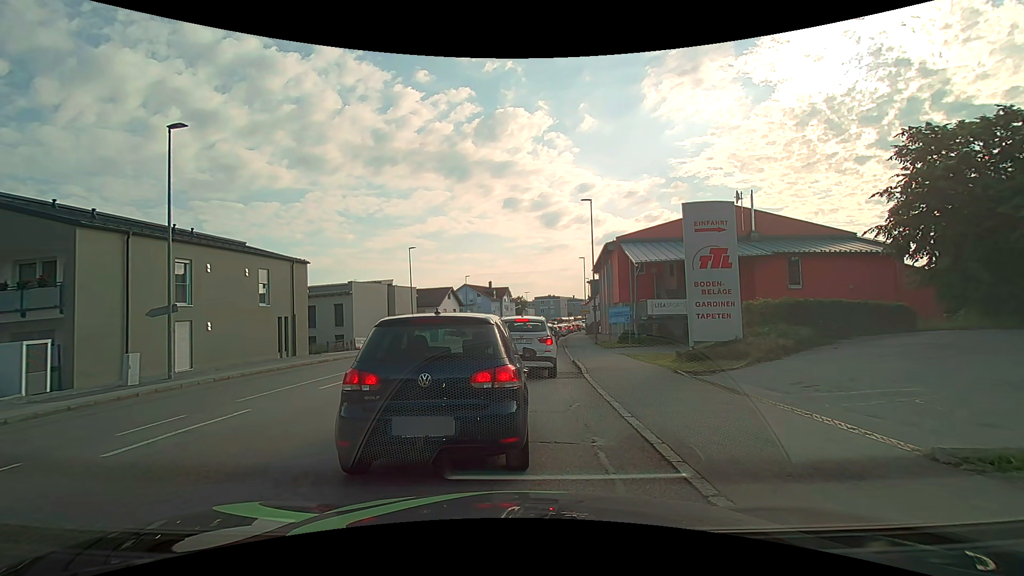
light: Day
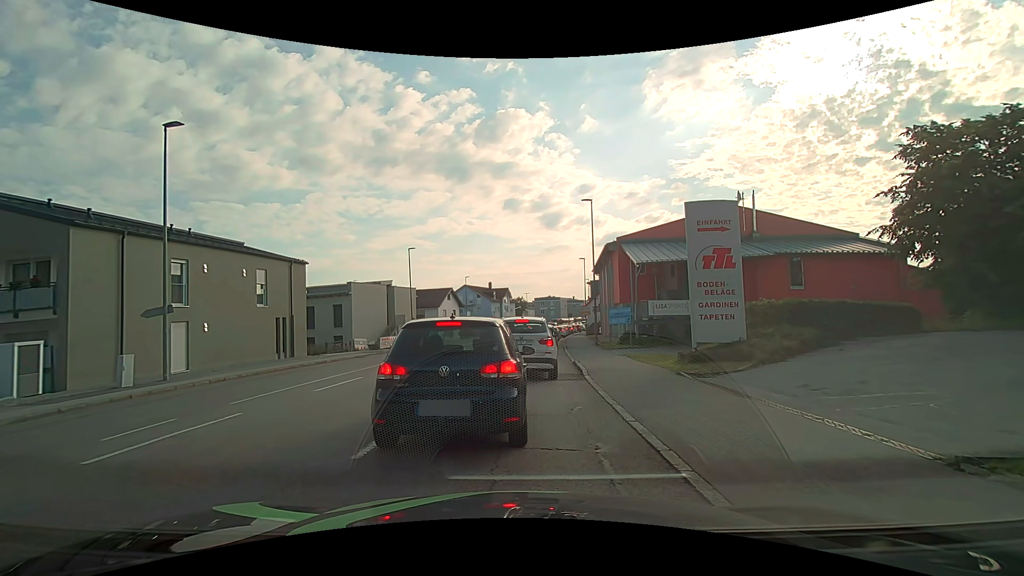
(0.0, +0.2) m; 0°
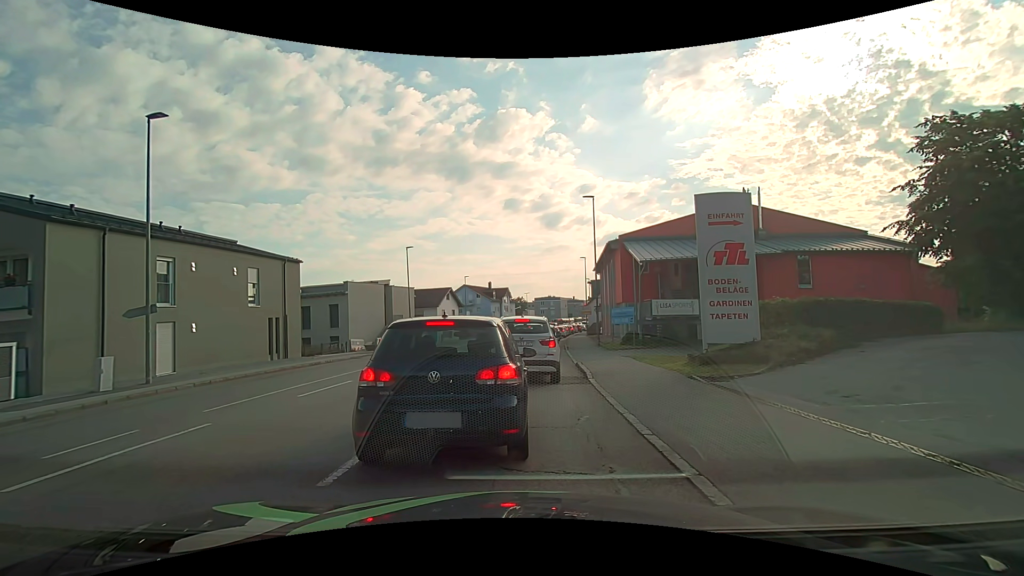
(0.0, +0.9) m; 0°
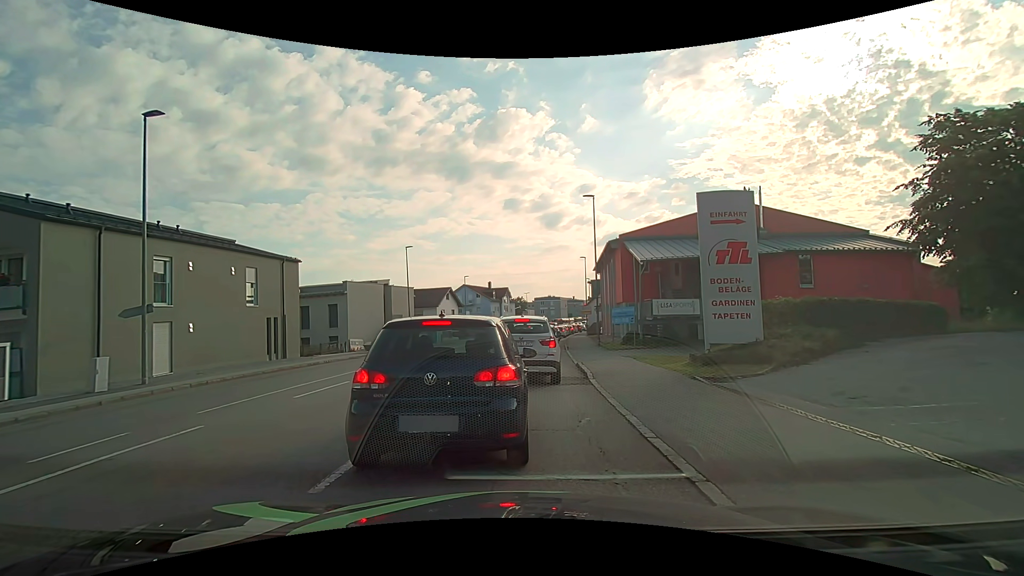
(0.0, +0.2) m; 0°
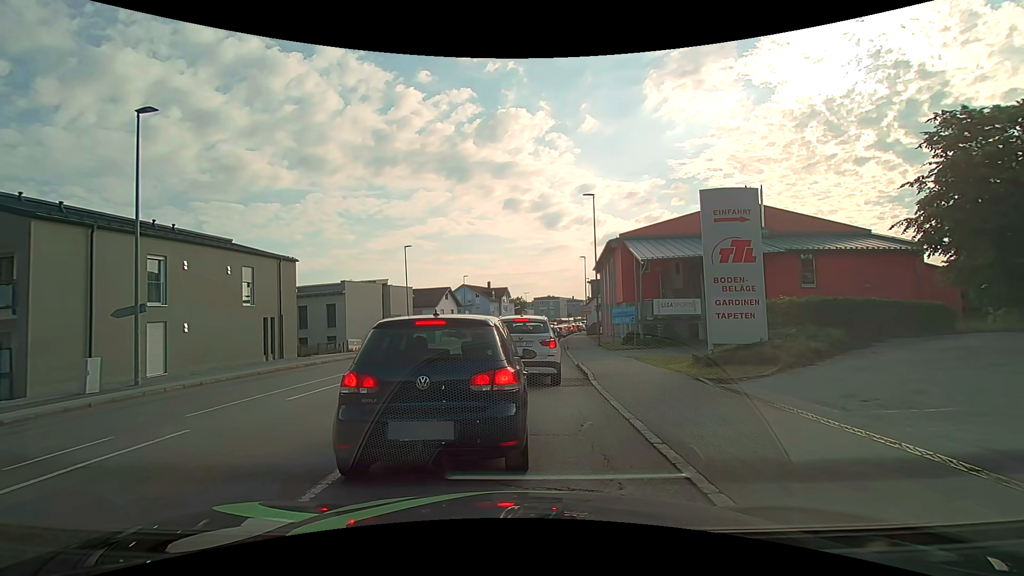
(0.0, +0.3) m; 0°
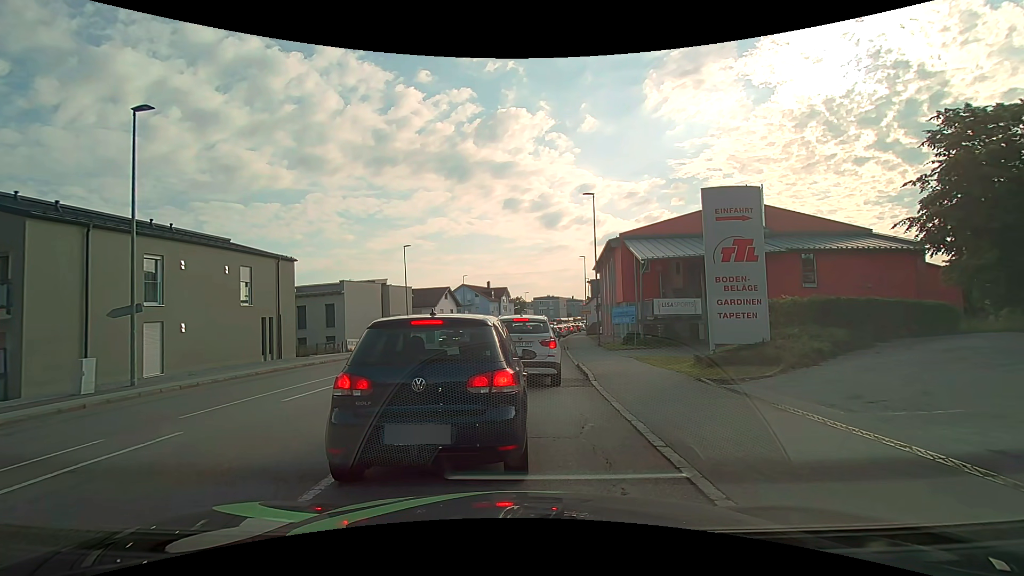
(0.0, +0.2) m; 0°
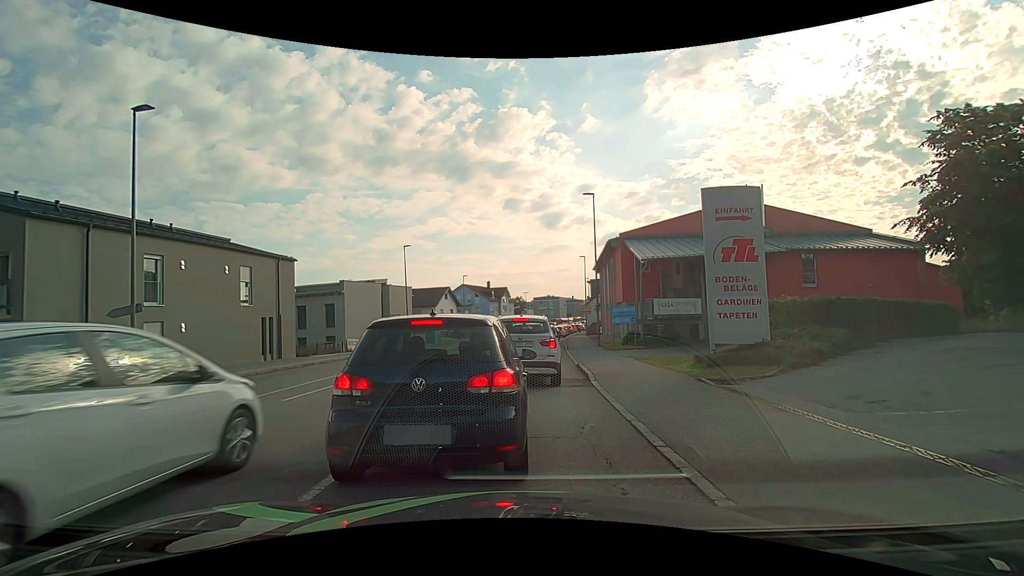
(0.0, +0.1) m; 0°
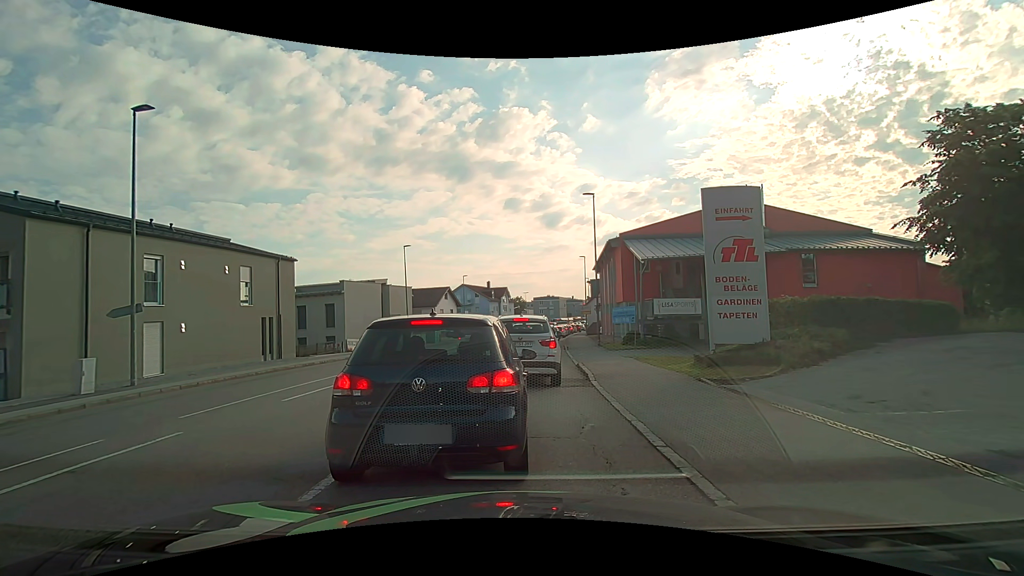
(0.0, 0.0) m; 0°
